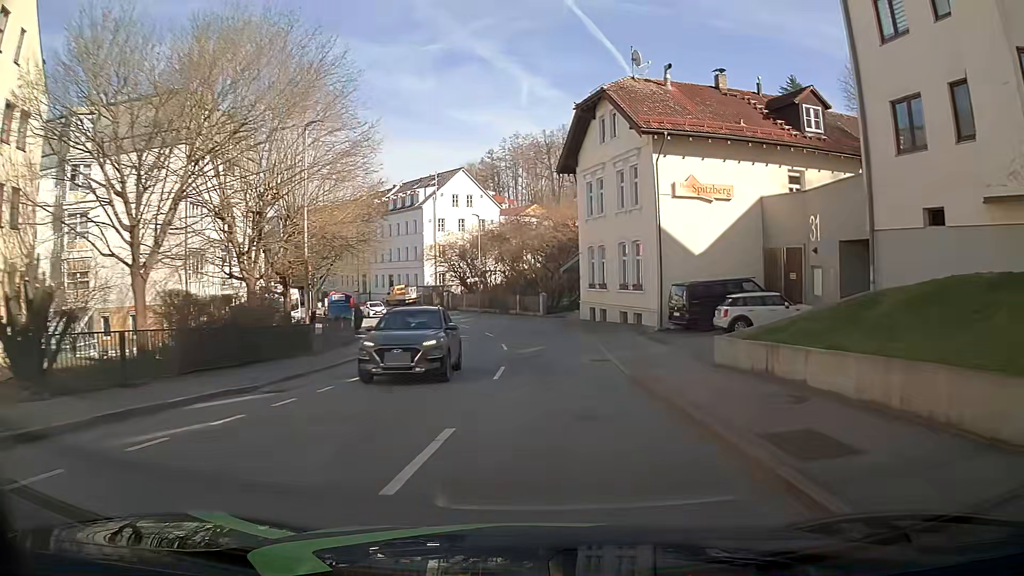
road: tertiary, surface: asphalt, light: Day
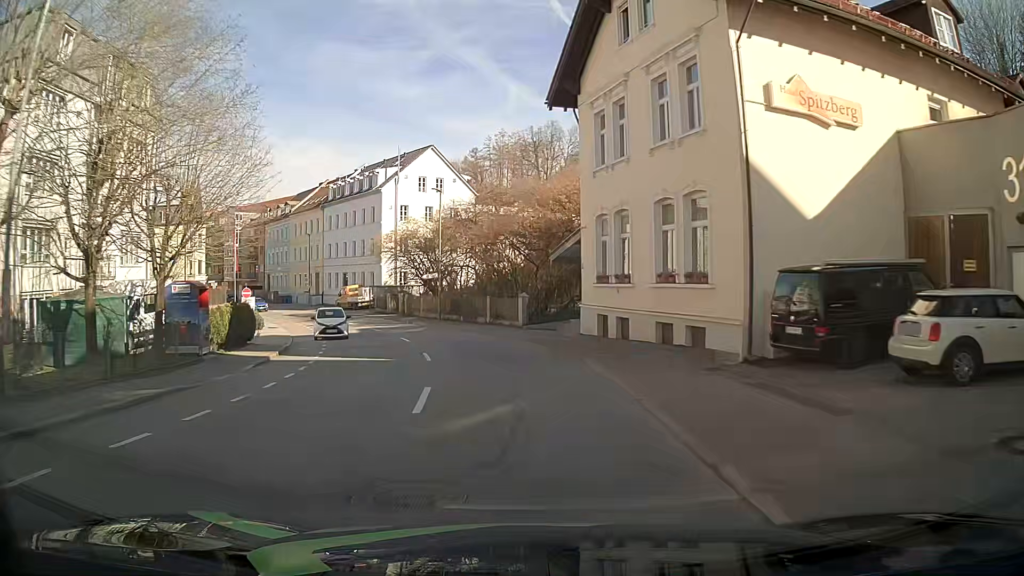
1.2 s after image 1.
(+0.3, +13.9) m; +1°
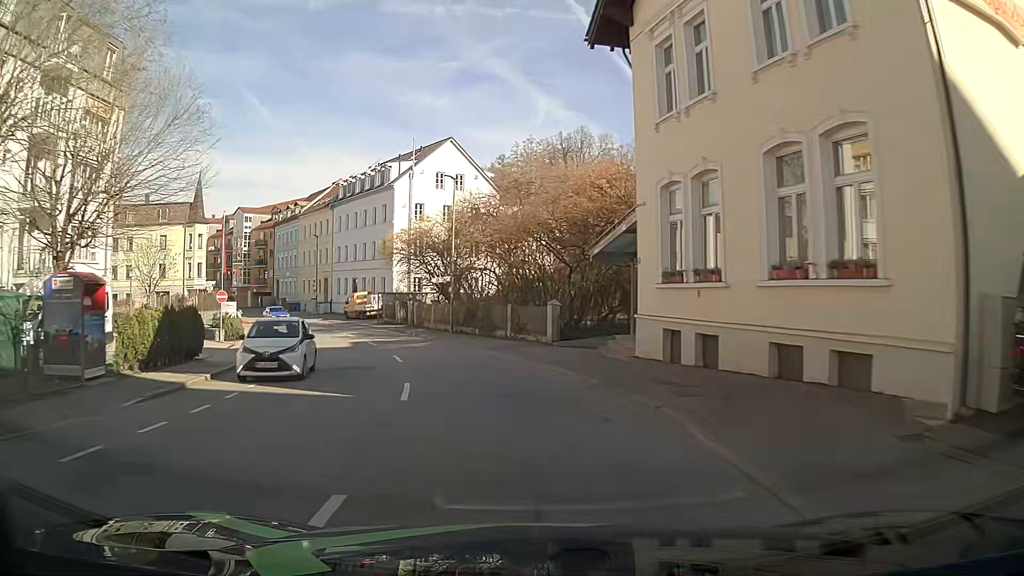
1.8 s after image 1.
(-0.1, +6.9) m; -1°
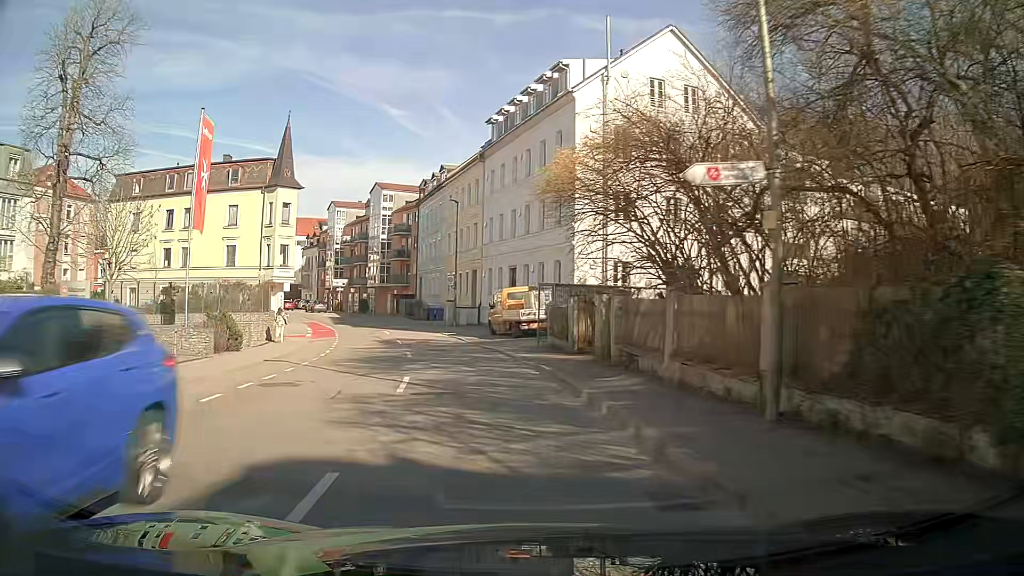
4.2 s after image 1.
(-4.0, +26.3) m; -17°
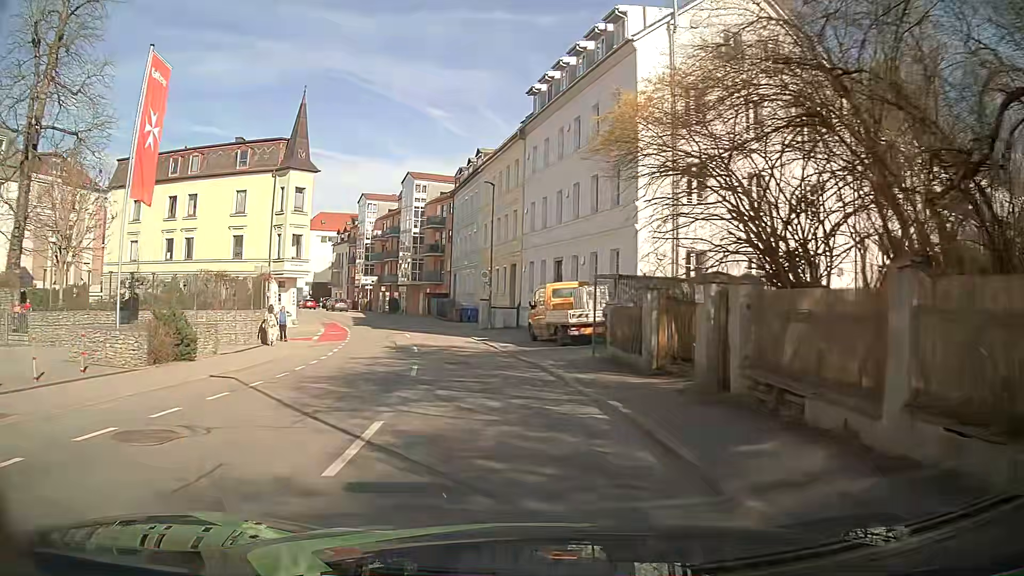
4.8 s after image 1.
(-0.2, +6.3) m; -4°
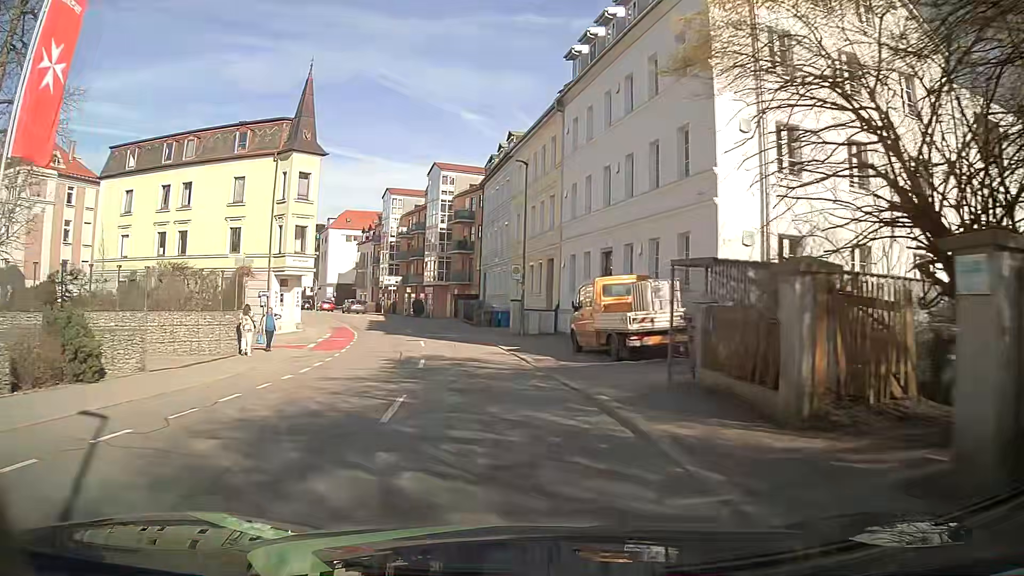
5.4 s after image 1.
(-0.2, +6.0) m; -3°
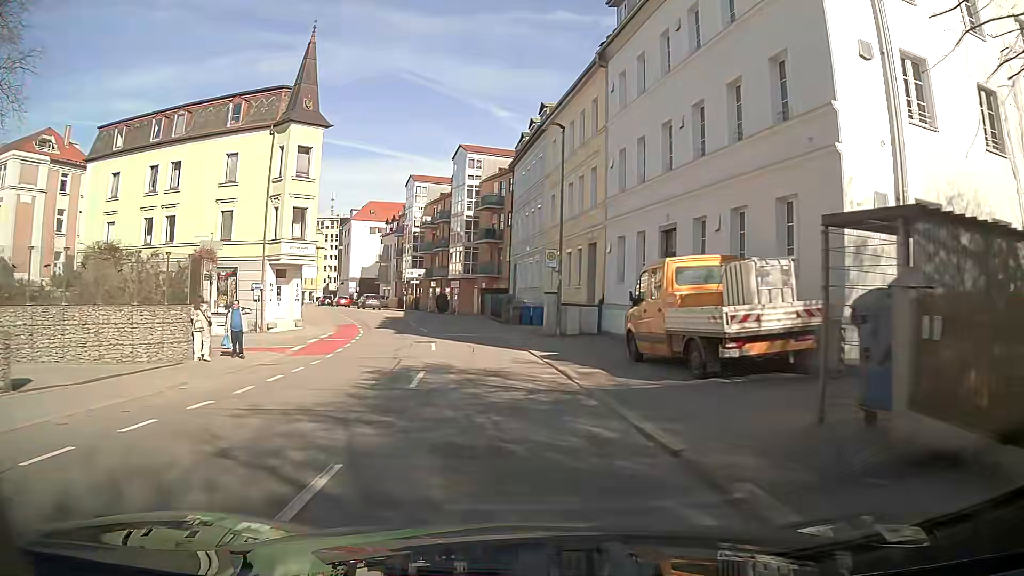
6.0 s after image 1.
(-0.2, +5.6) m; -3°
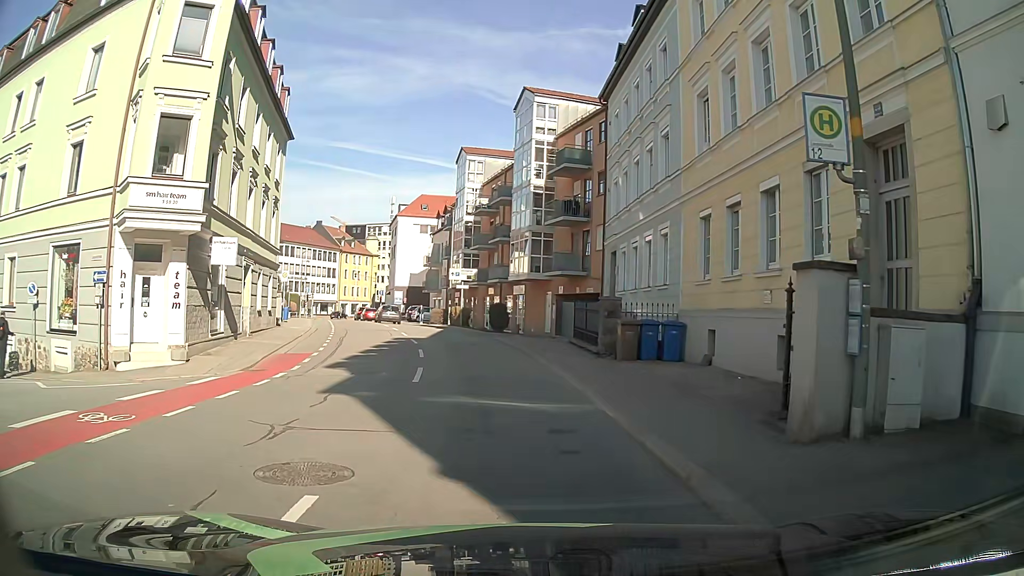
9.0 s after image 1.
(-1.1, +18.4) m; -5°
